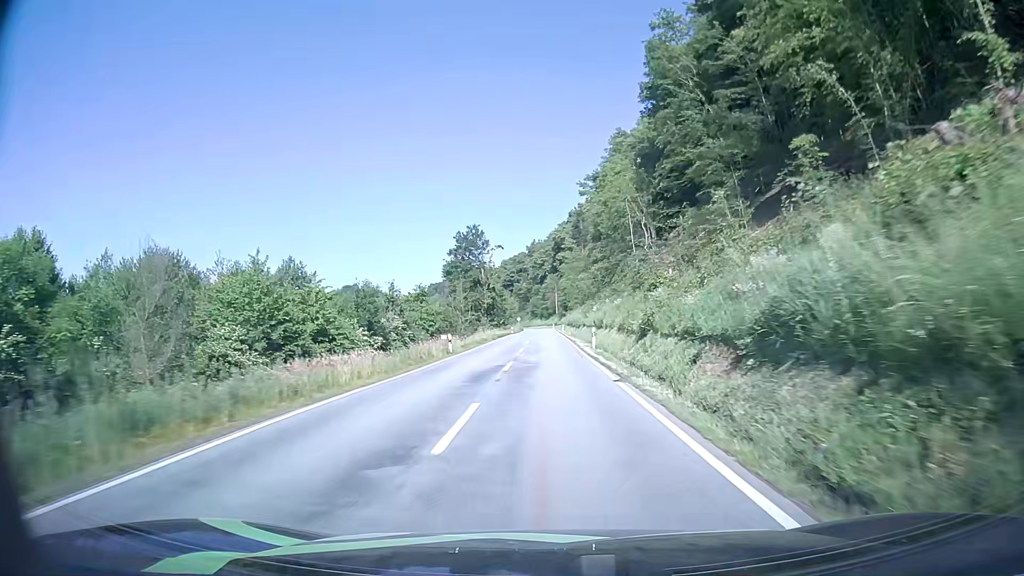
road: secondary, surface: asphalt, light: Day
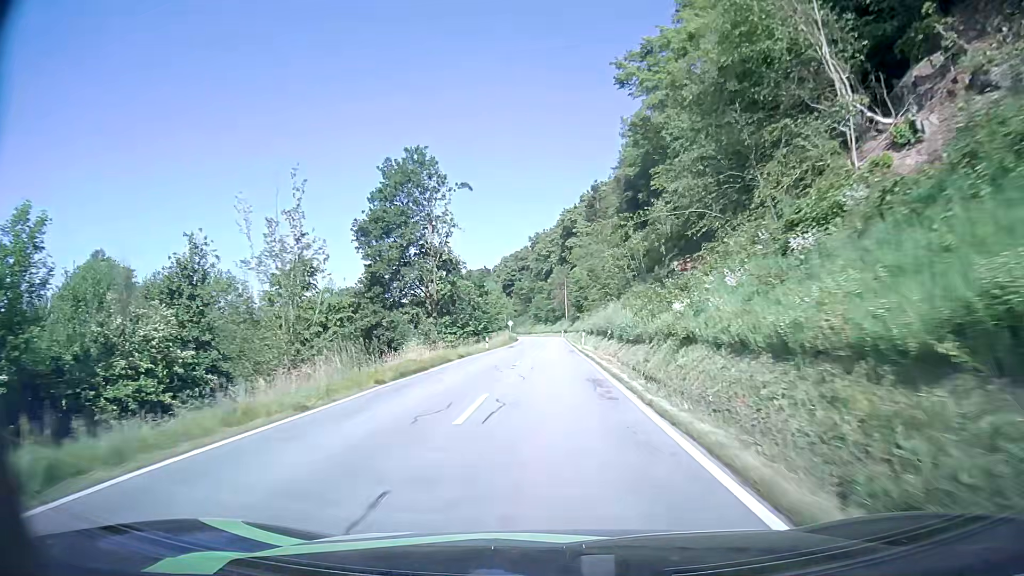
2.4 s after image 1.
(-0.1, +45.4) m; 0°
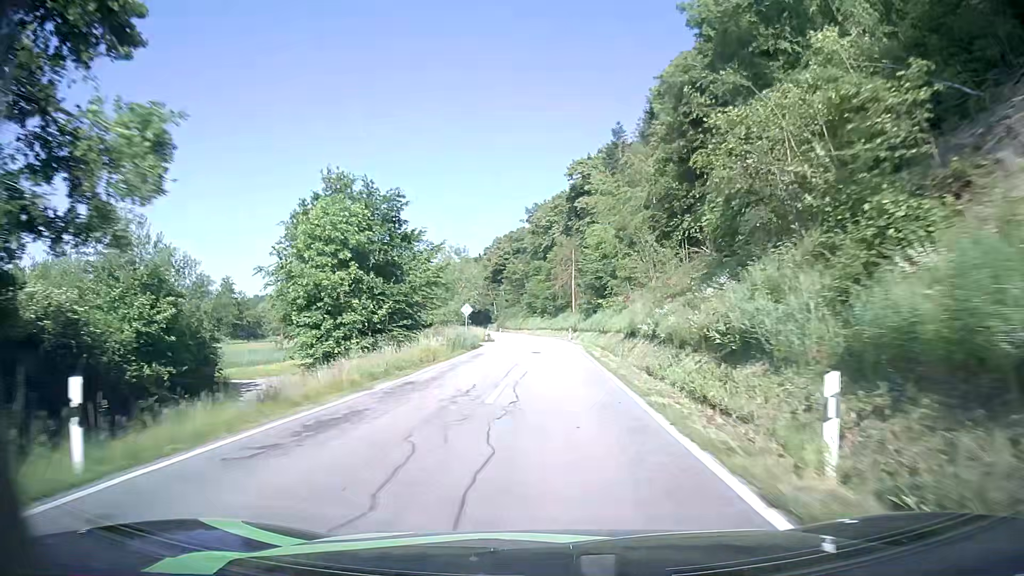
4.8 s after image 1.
(-0.1, +45.5) m; 0°
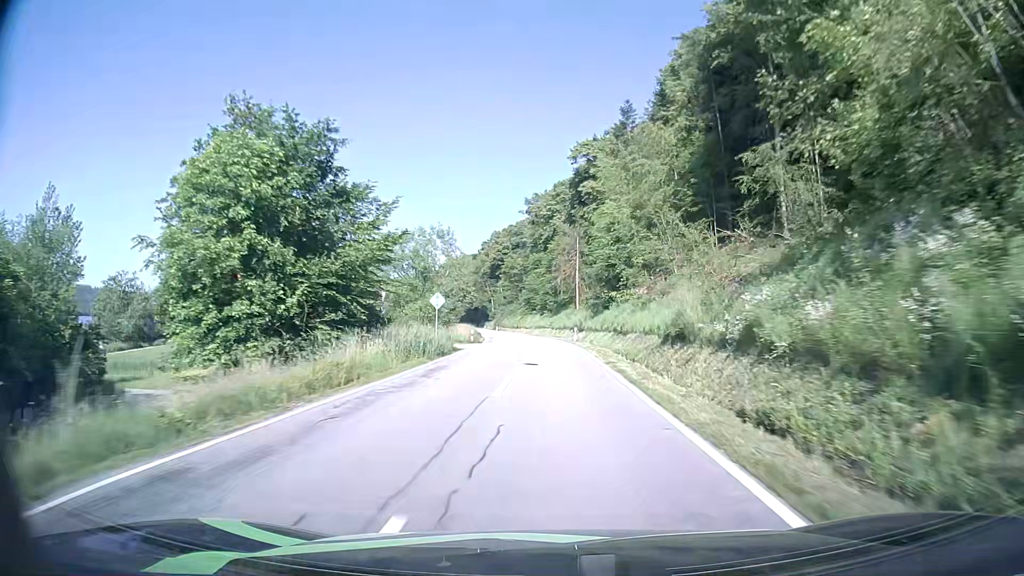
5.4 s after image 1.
(0.0, +11.4) m; 0°
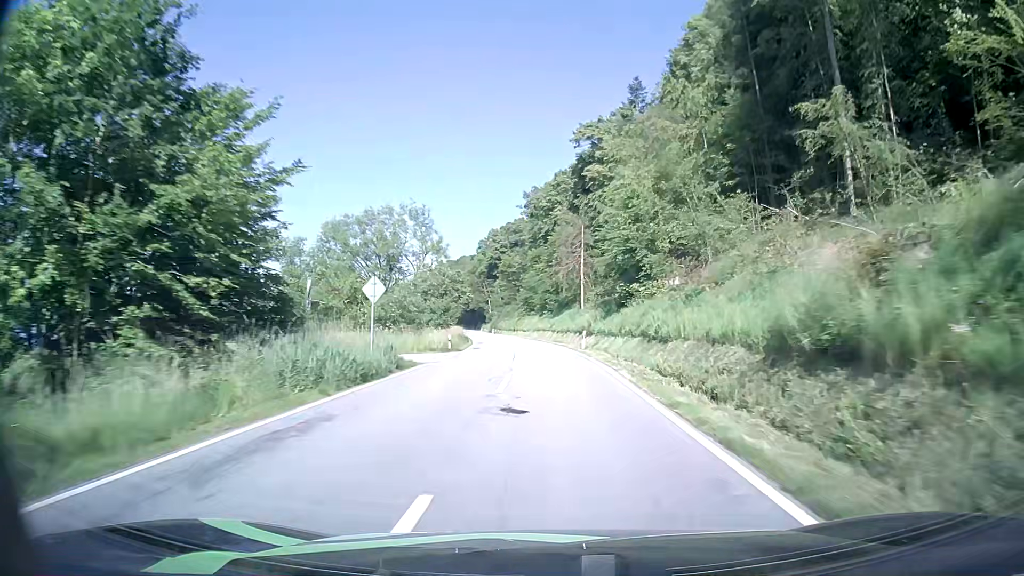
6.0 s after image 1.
(0.0, +11.5) m; 0°
